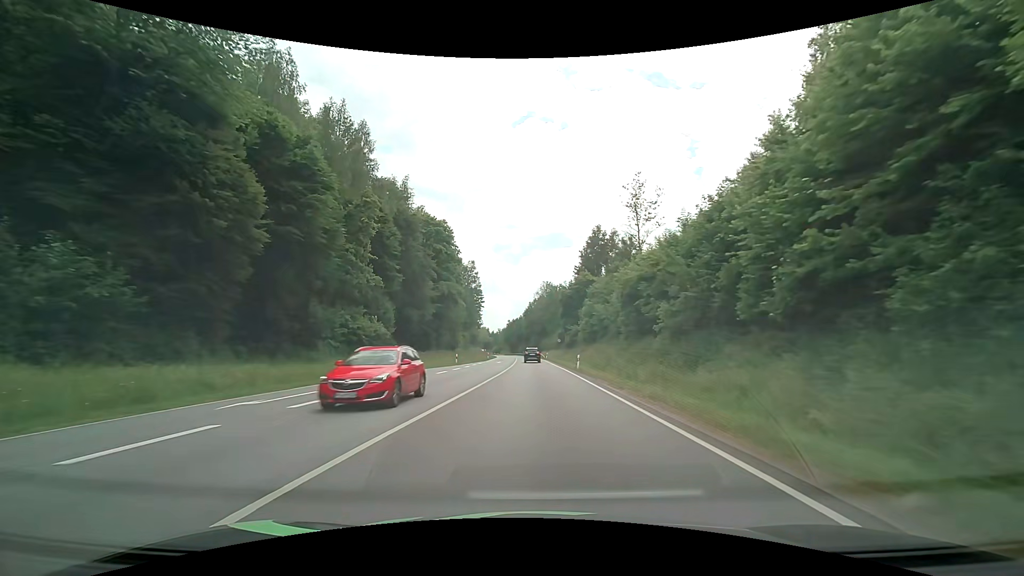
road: primary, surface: asphalt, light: Day
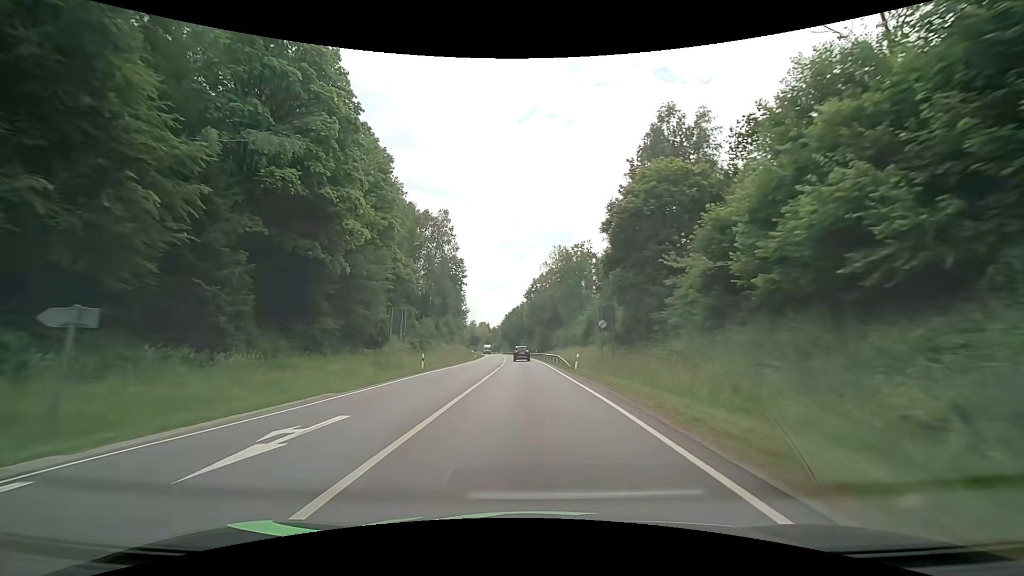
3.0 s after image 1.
(+0.2, +52.5) m; 0°
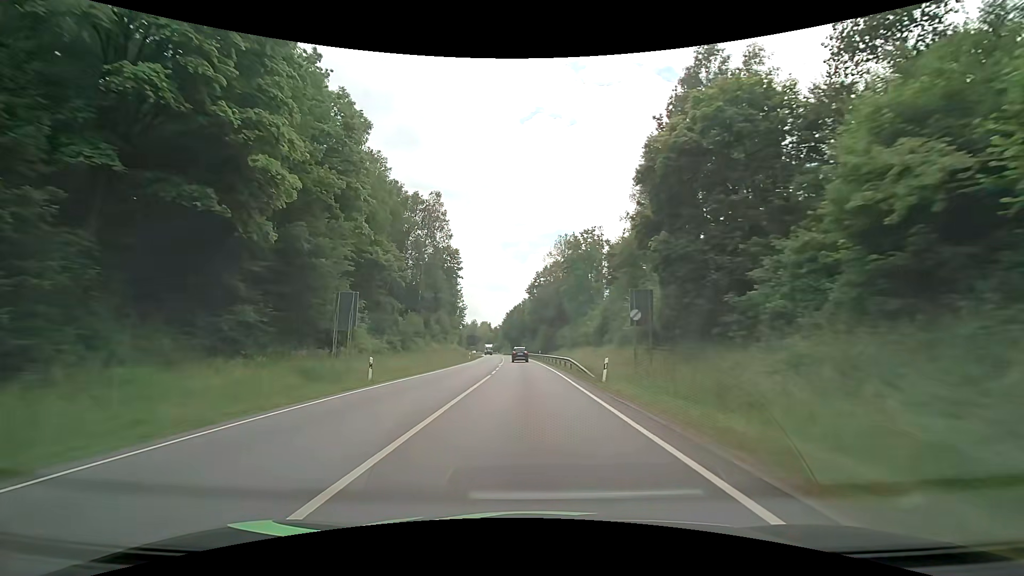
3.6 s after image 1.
(-0.1, +11.1) m; -1°
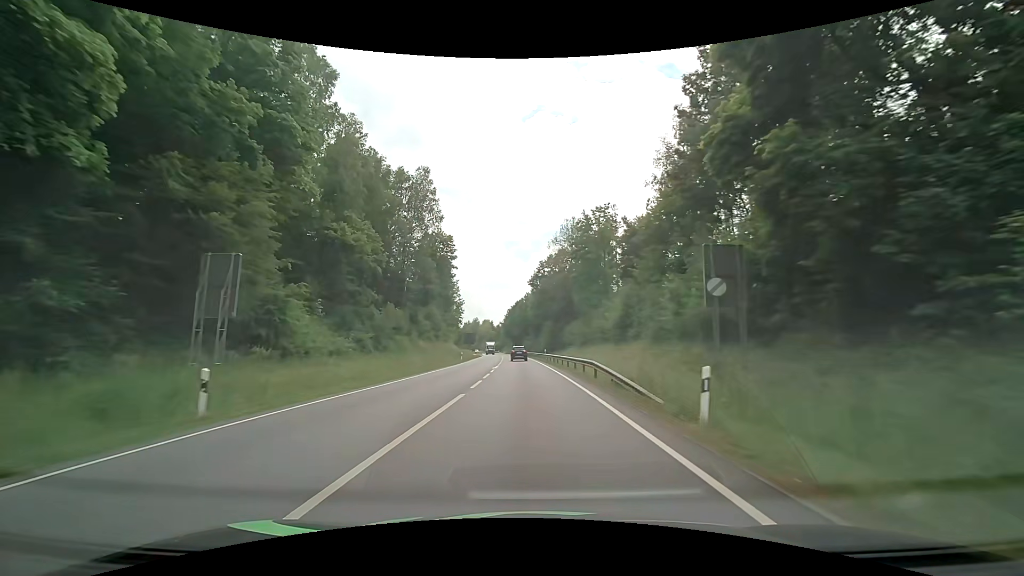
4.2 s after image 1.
(+0.1, +11.2) m; 0°
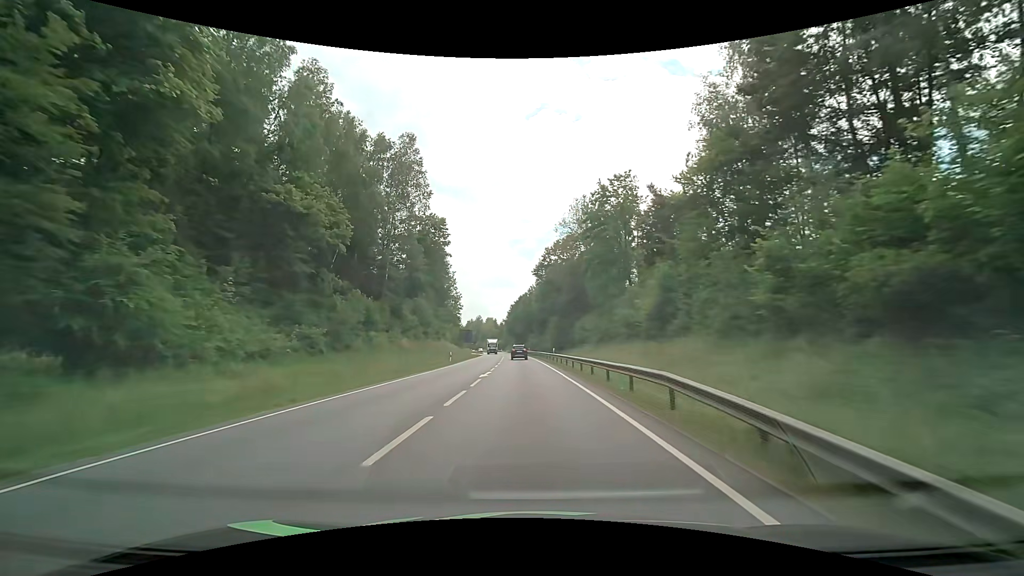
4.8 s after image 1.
(0.0, +11.4) m; 0°
